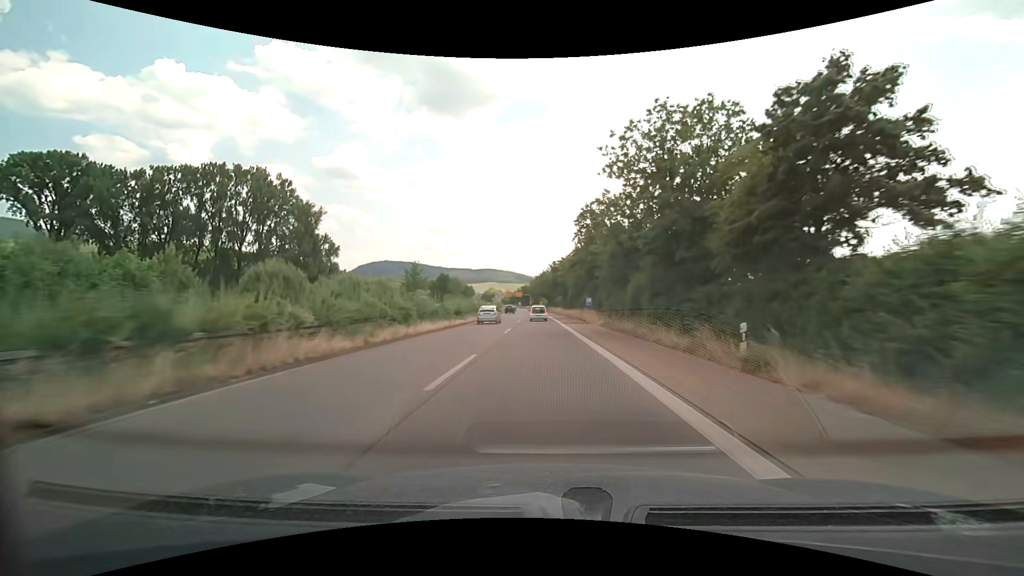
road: trunk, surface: asphalt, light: Day
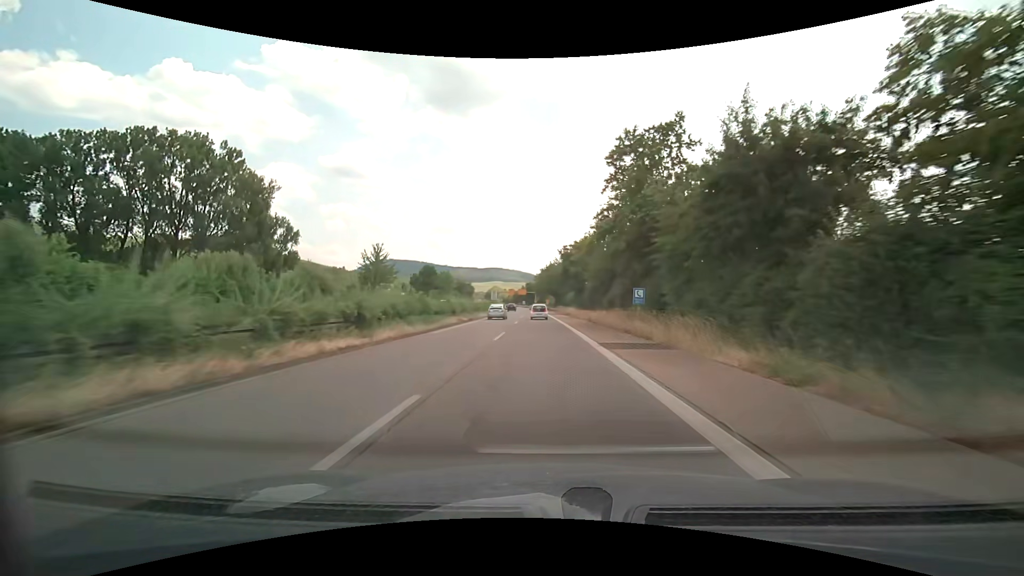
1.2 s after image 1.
(-0.2, +24.7) m; -1°
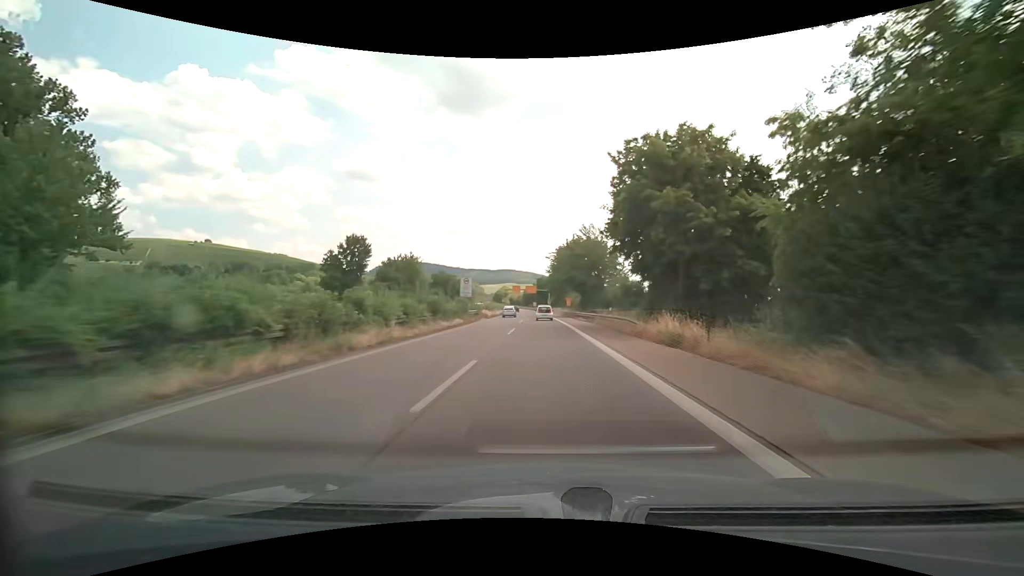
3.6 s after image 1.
(-0.6, +49.2) m; -2°
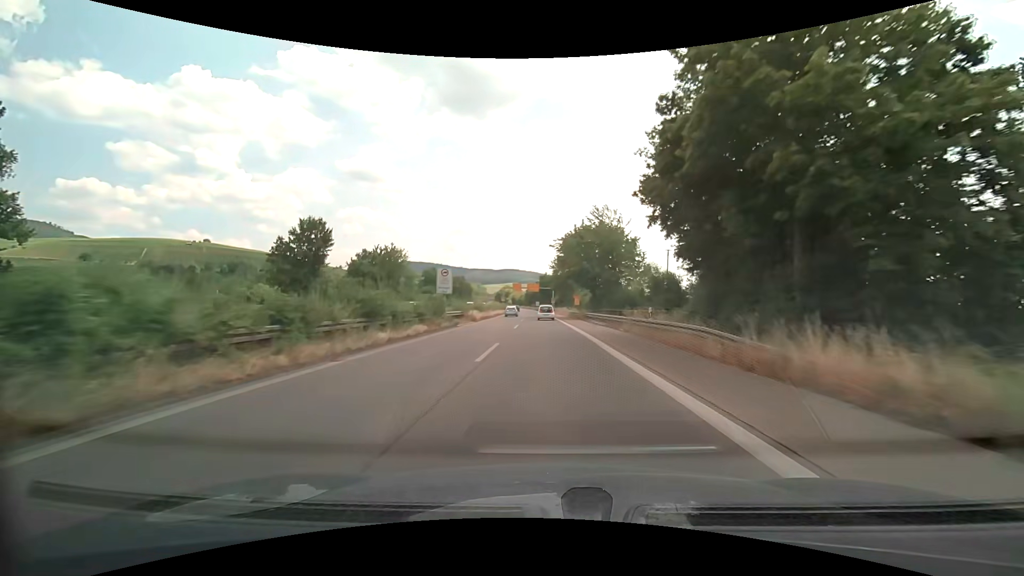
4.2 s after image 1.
(0.0, +12.3) m; 0°
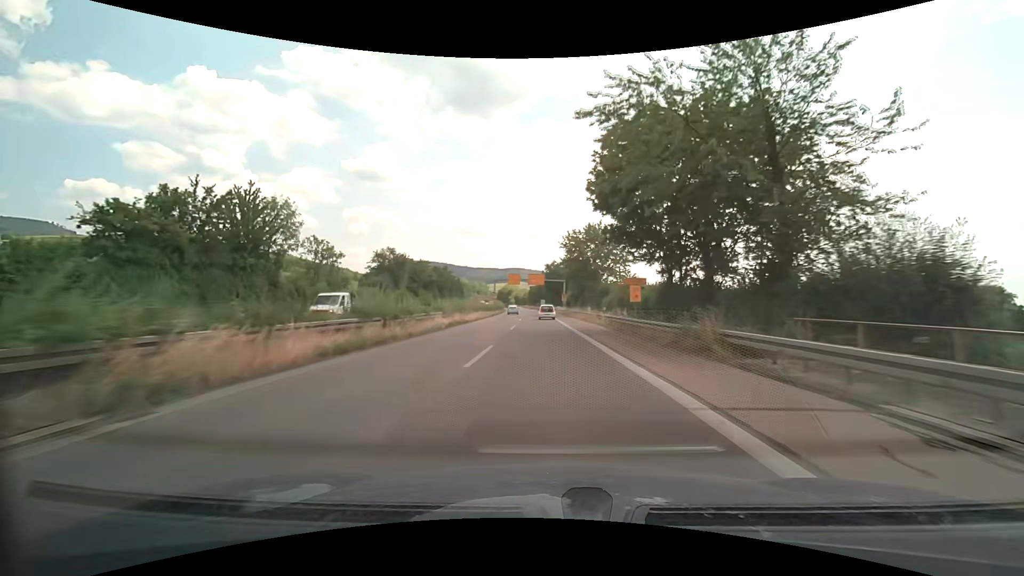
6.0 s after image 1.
(-0.3, +37.3) m; -1°
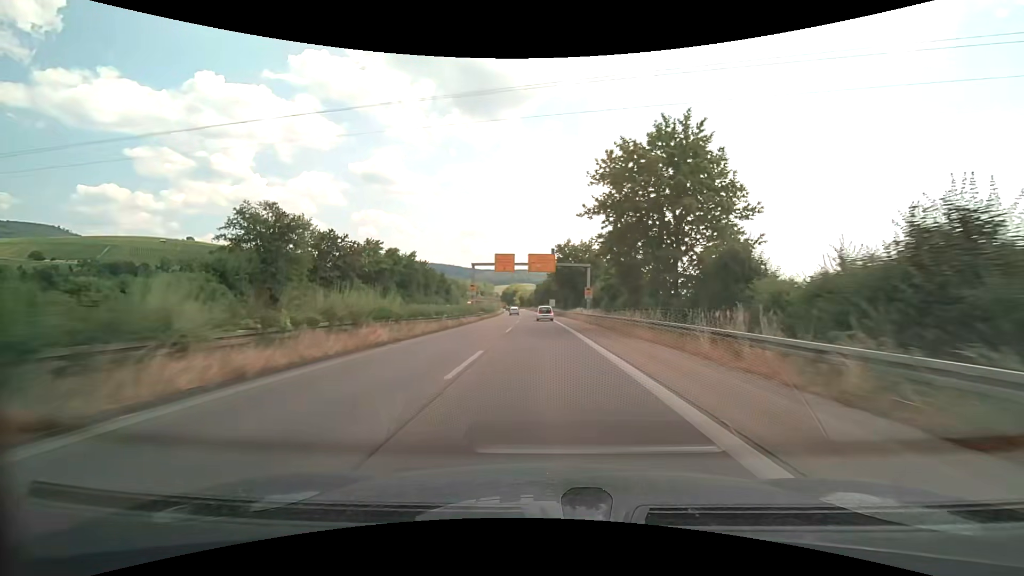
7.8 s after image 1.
(-0.4, +37.7) m; -1°
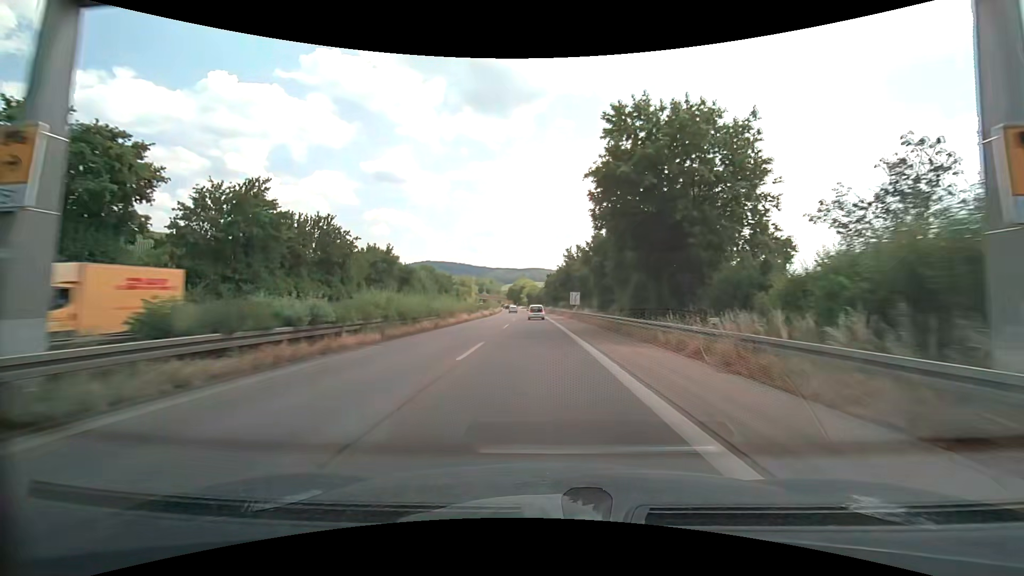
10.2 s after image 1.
(-0.5, +50.9) m; -1°
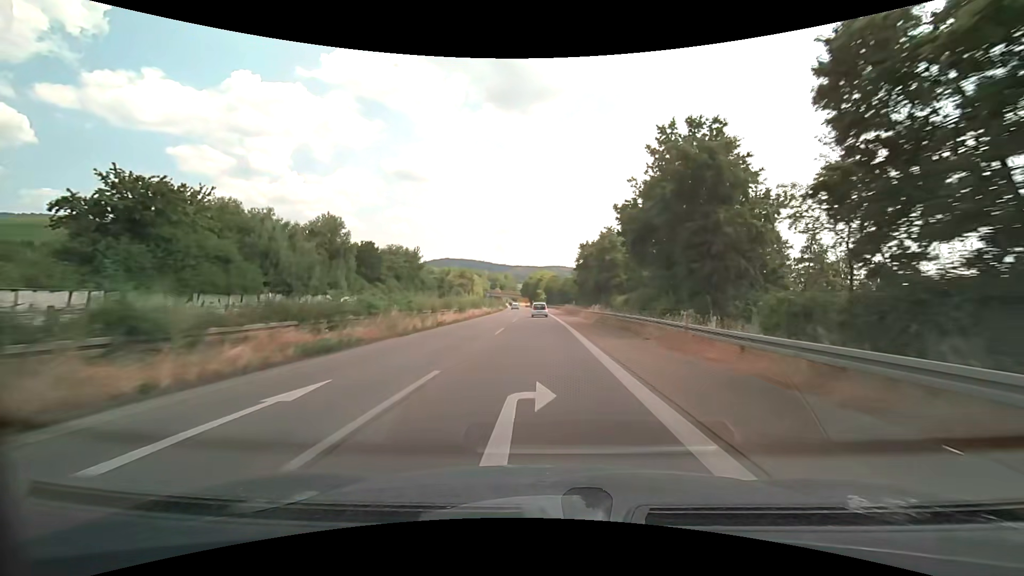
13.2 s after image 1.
(-1.3, +62.3) m; -2°
(0, +10) (0, +20) (0, +30) (0, +40) (-1, +50) (-1, +60) (-1, +70) (-1, +80) (-2, +90) (-2, +100) m
